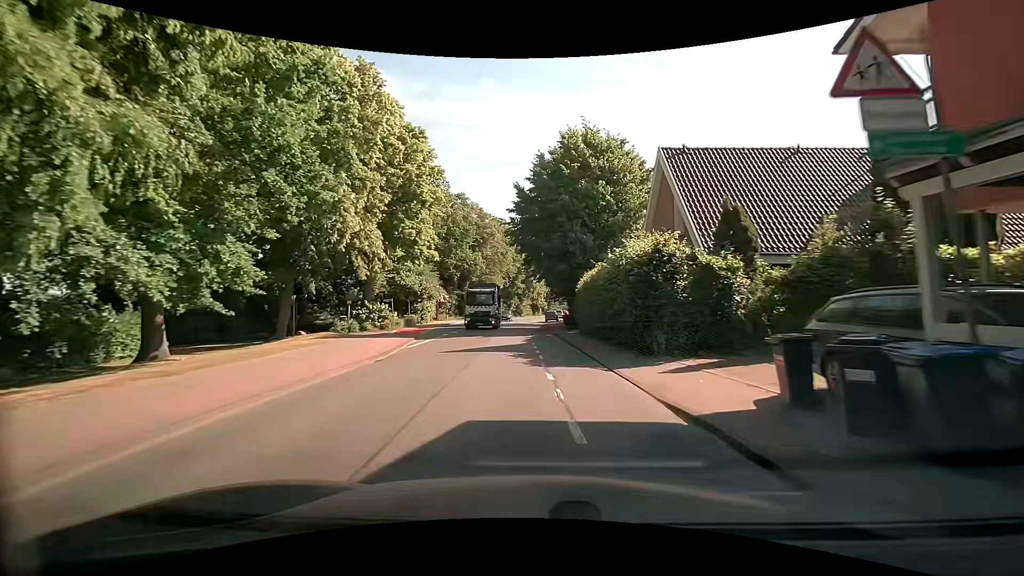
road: tertiary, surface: asphalt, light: Day
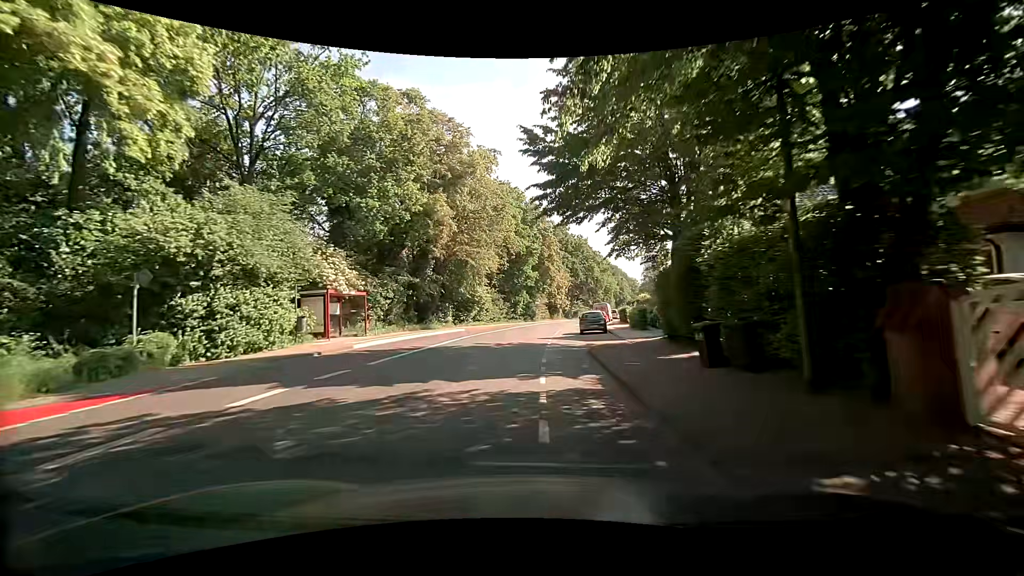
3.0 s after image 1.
(-0.4, +34.9) m; -2°
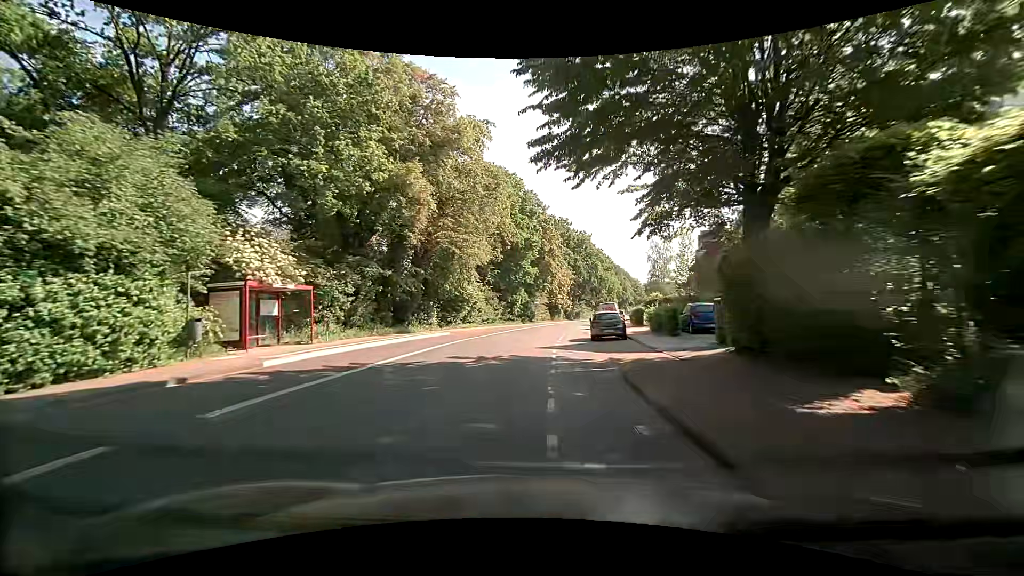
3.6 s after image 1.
(0.0, +7.0) m; 0°
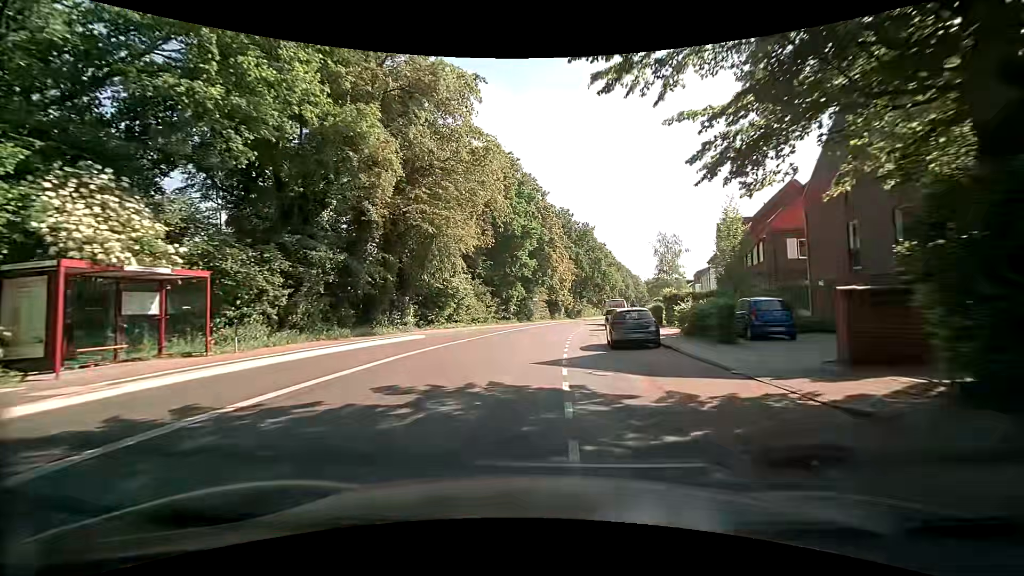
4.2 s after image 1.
(0.0, +7.0) m; 0°
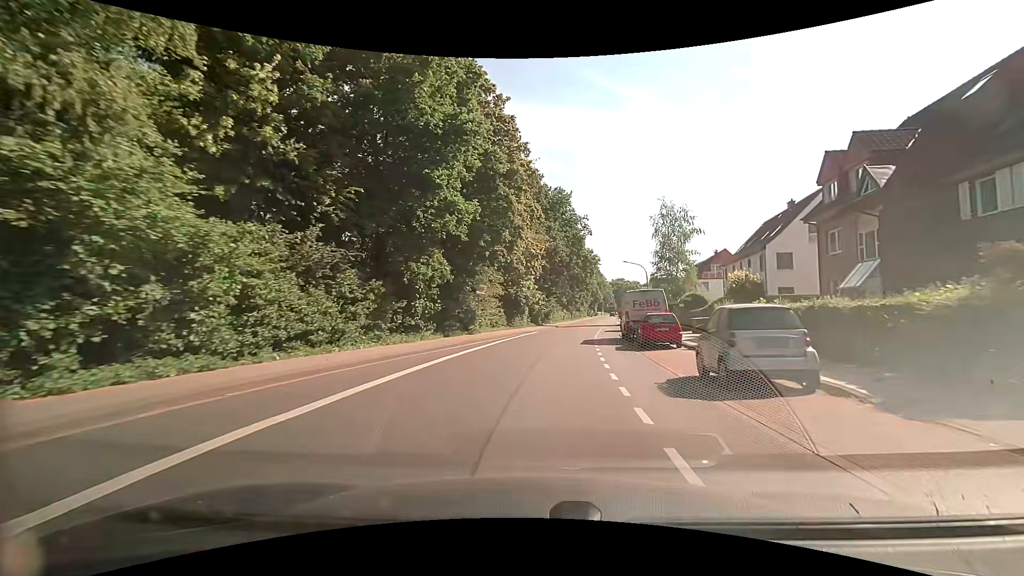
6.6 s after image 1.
(+1.0, +28.2) m; +5°
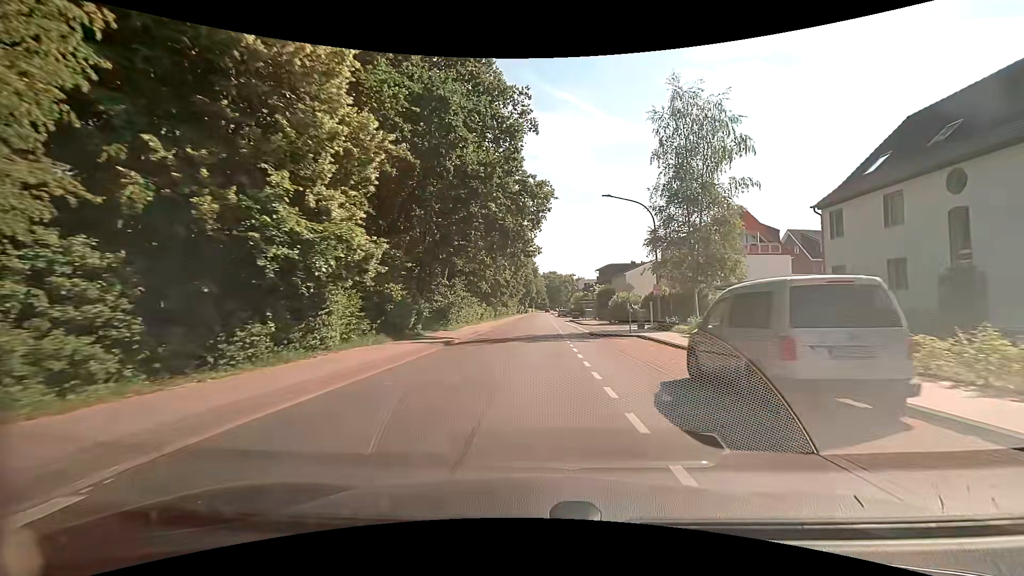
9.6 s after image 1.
(+3.0, +35.3) m; +9°
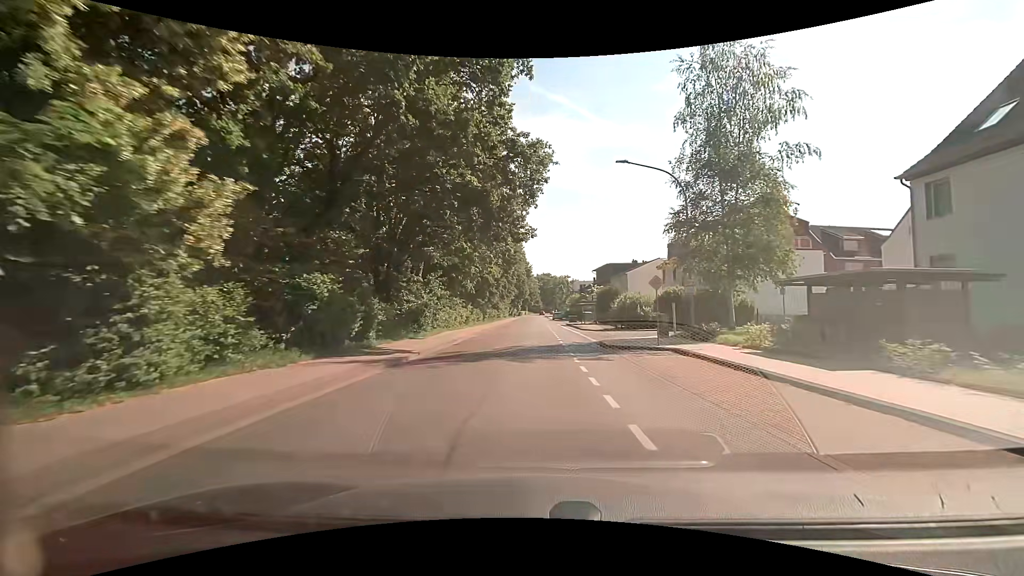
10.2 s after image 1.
(0.0, +7.1) m; 0°
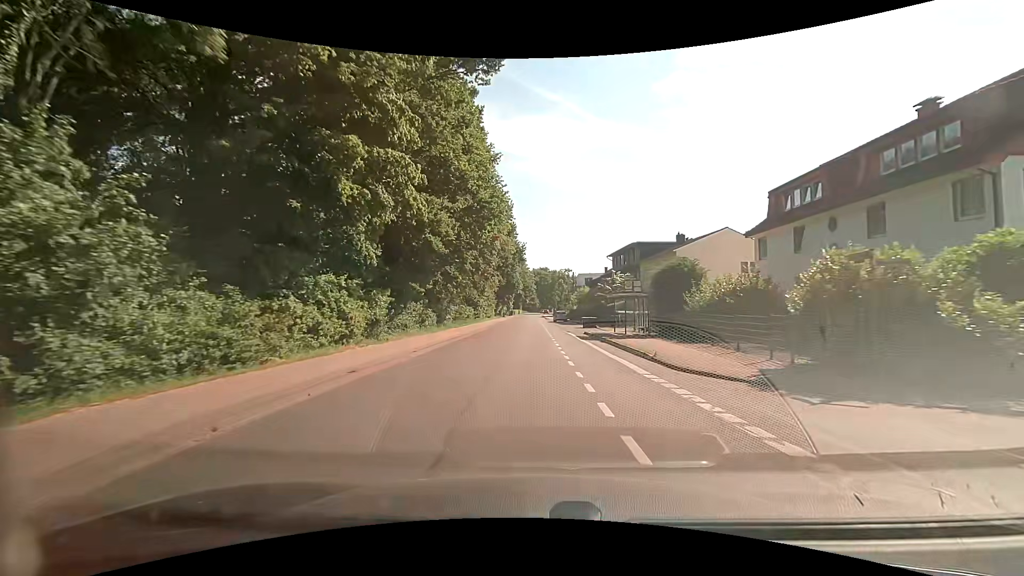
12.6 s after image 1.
(+0.7, +27.9) m; +2°
(0, +10) (0, +20) (0, +30) (0, +40) (0, +50) (0, +60) (0, +70) (0, +80) (0, +90) (0, +100) m
